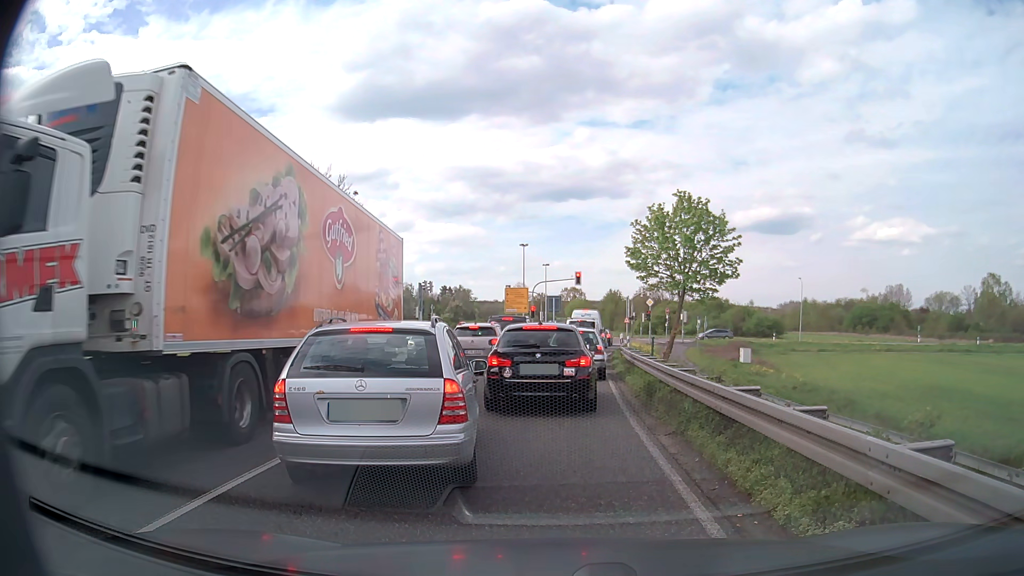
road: primary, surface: asphalt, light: Day
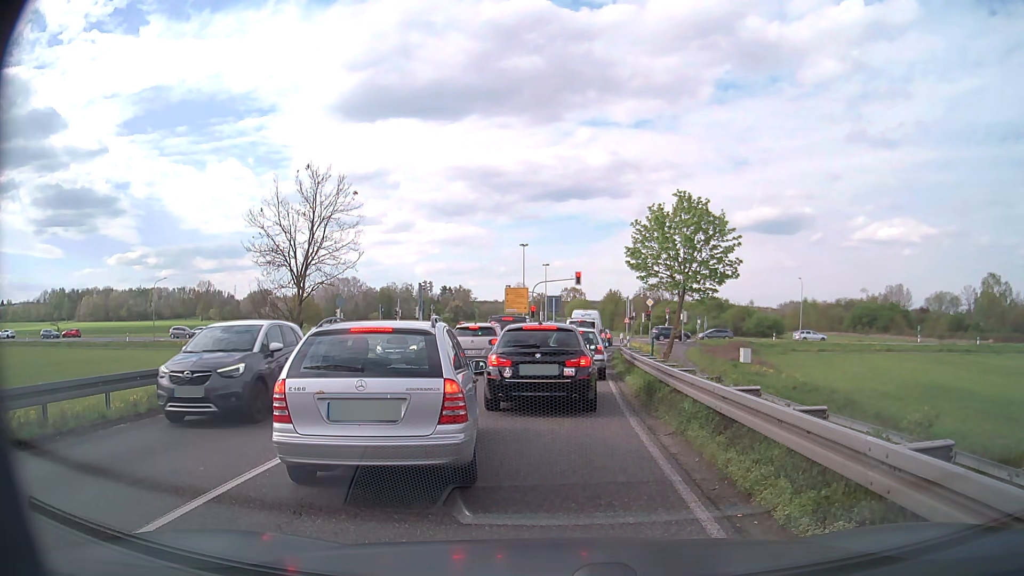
(0.0, 0.0) m; 0°
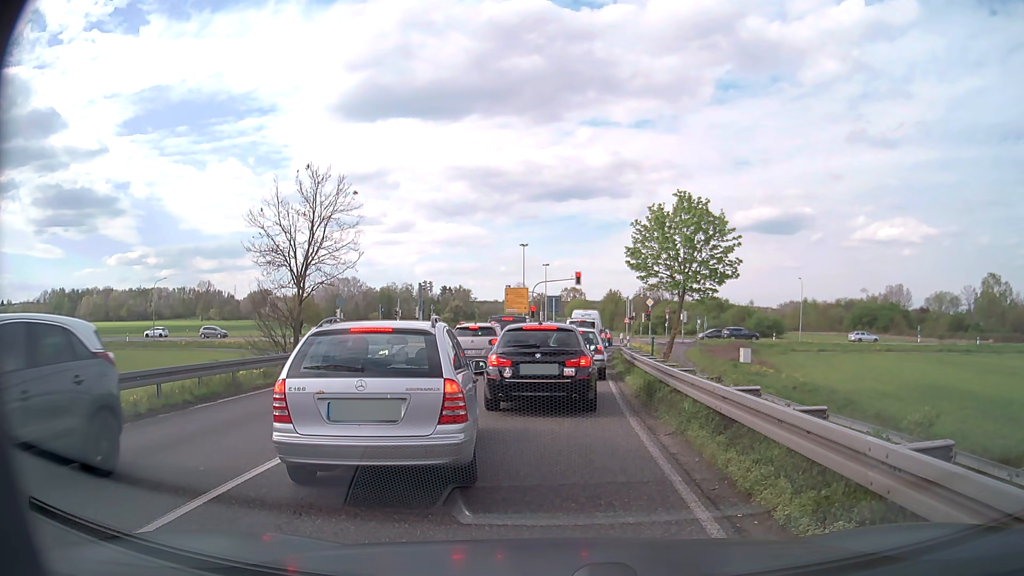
(0.0, 0.0) m; 0°
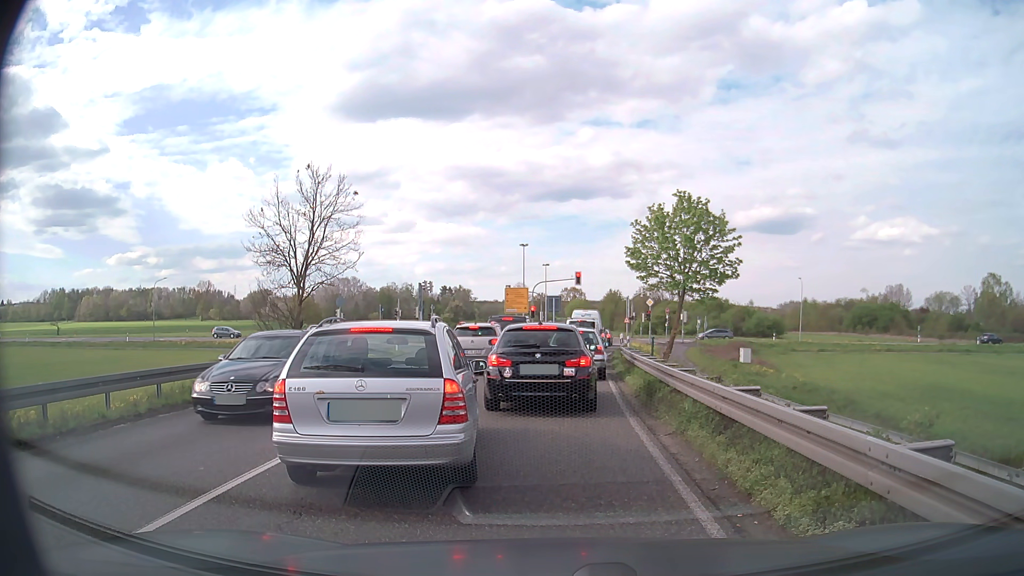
(0.0, 0.0) m; 0°
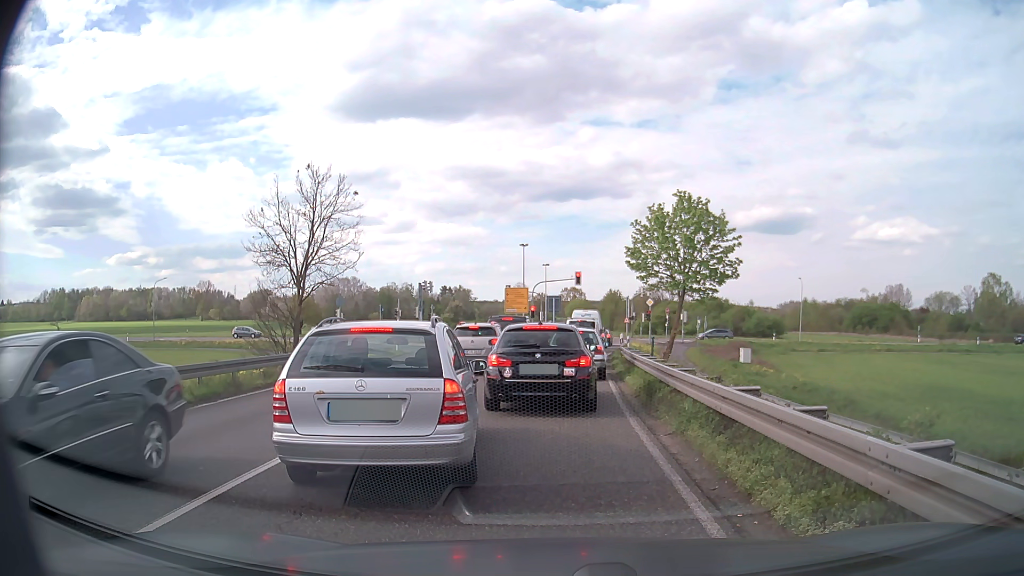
(0.0, 0.0) m; 0°
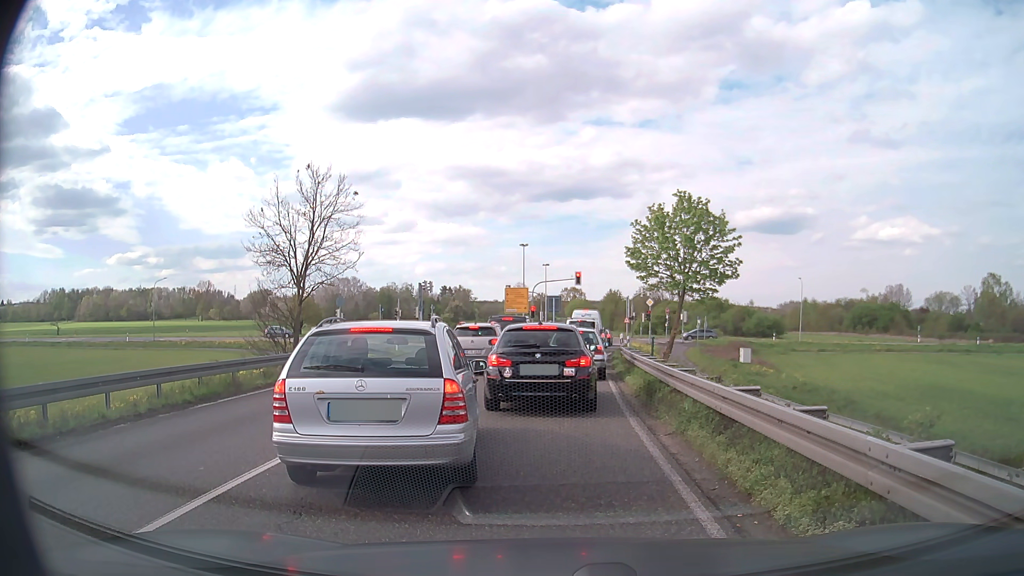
(0.0, 0.0) m; 0°
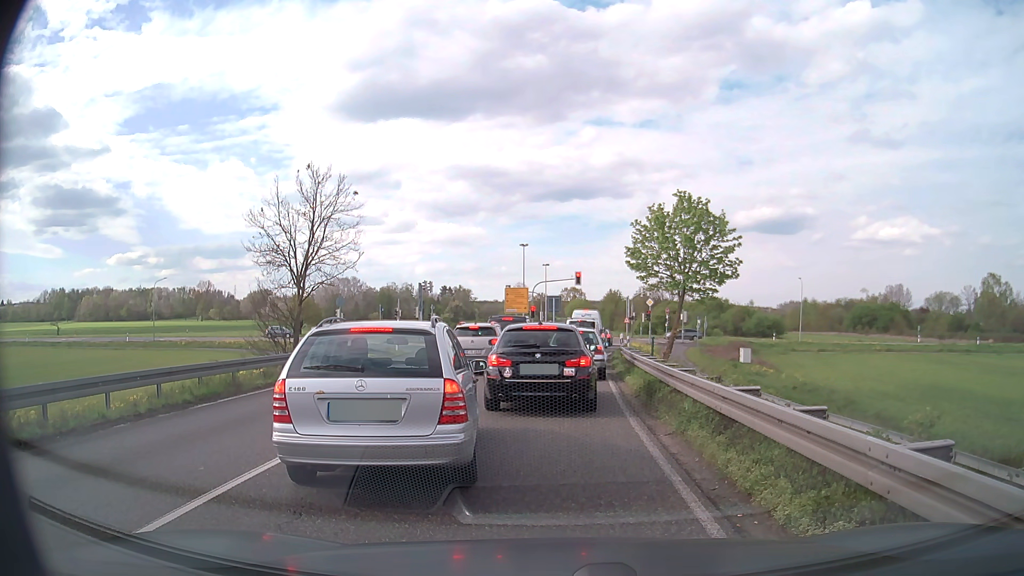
(0.0, 0.0) m; 0°
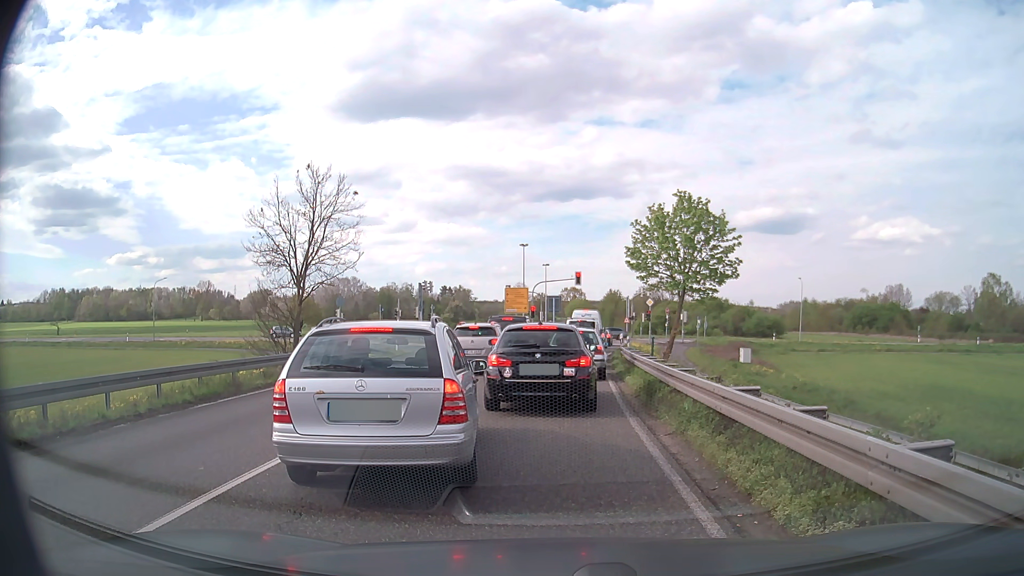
(0.0, 0.0) m; 0°
(0, +10) (0, +20) (+1, +30) (+2, +40) (+3, +50) (+4, +60) (+5, +70) (+5, +80) (+5, +90) (+5, +100) m
